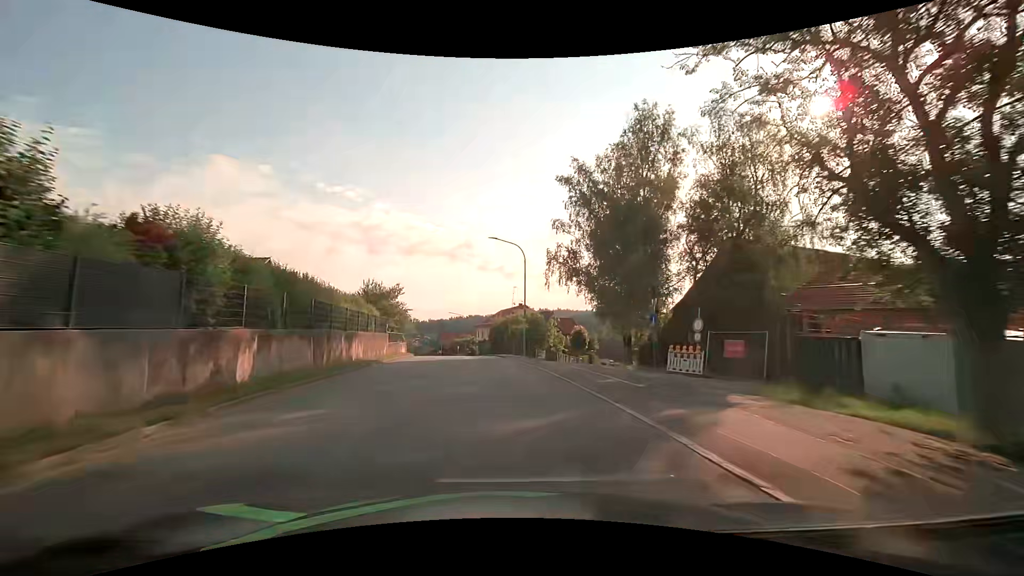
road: tertiary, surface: asphalt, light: Day
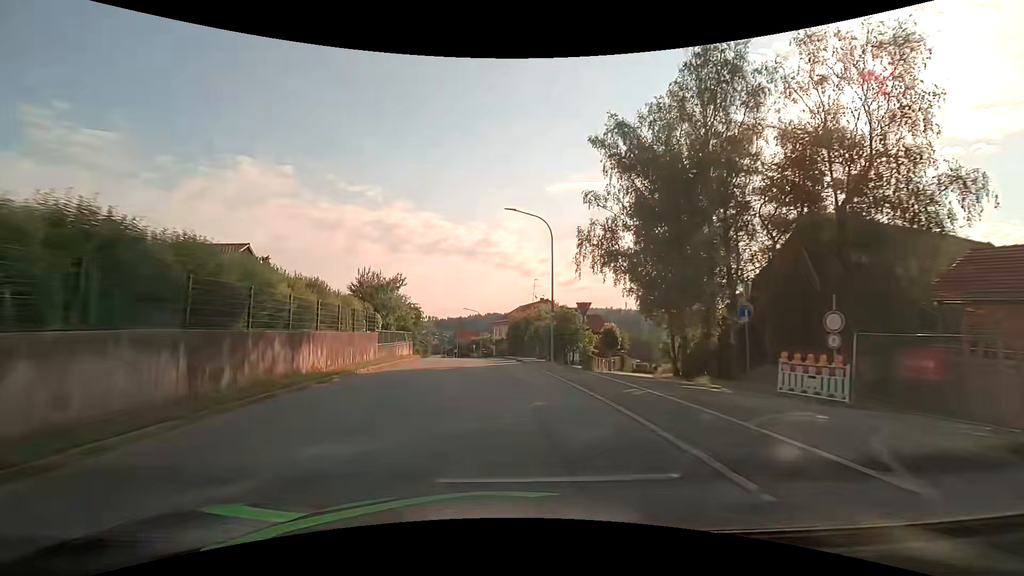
(-0.2, +7.8) m; -3°
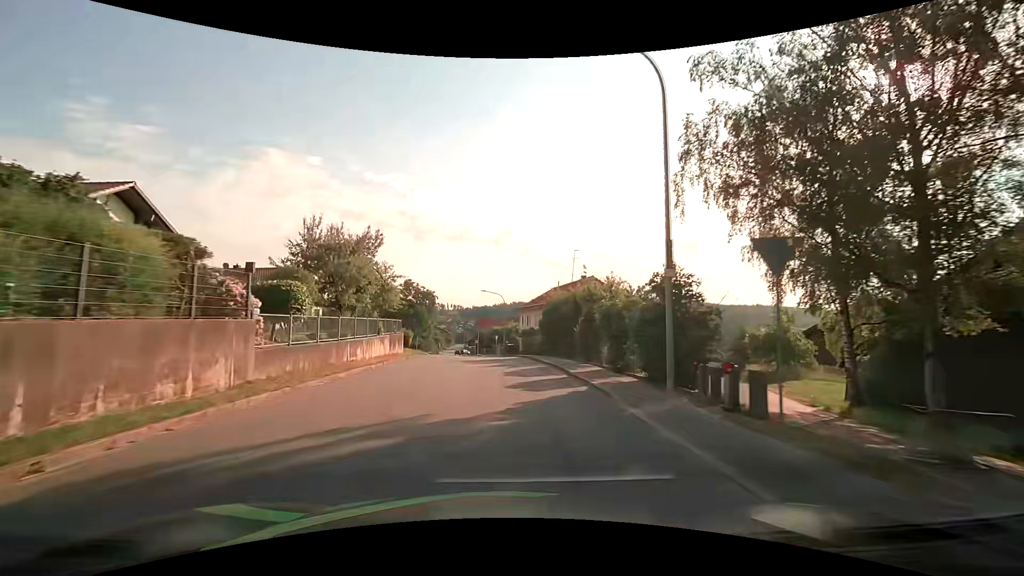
(-0.5, +15.7) m; -3°
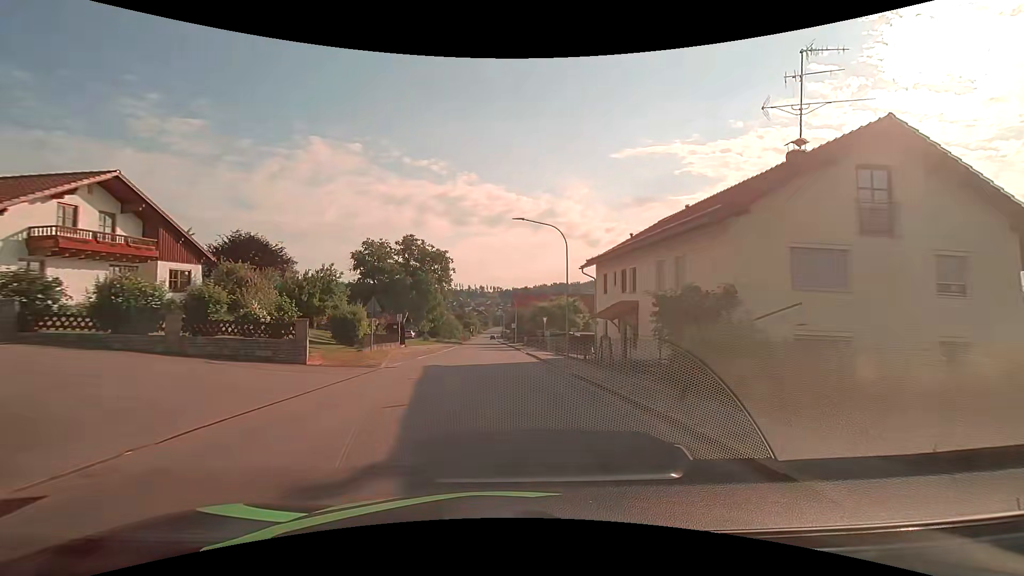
(-1.2, +31.7) m; -5°
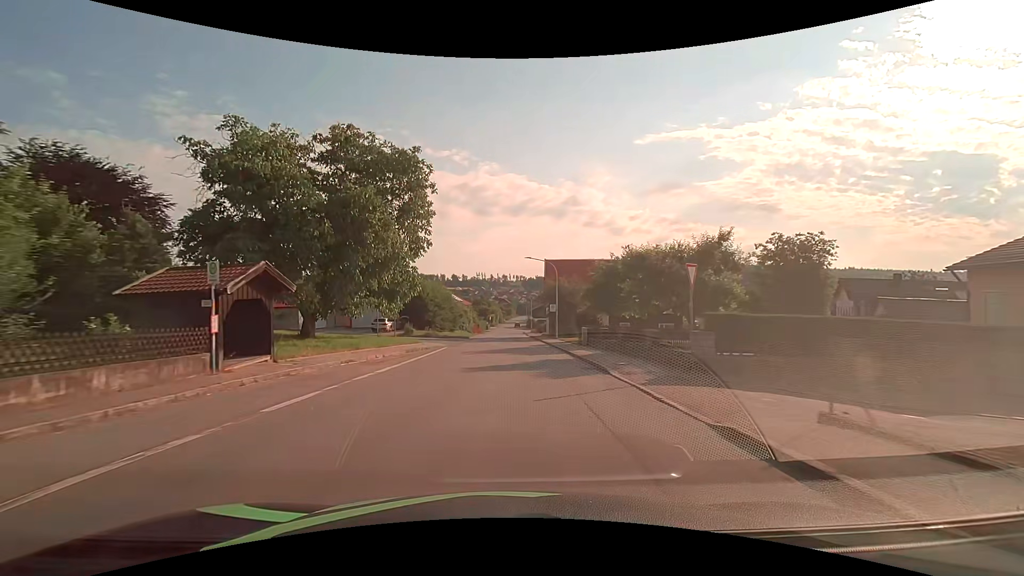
(-0.9, +31.6) m; -3°
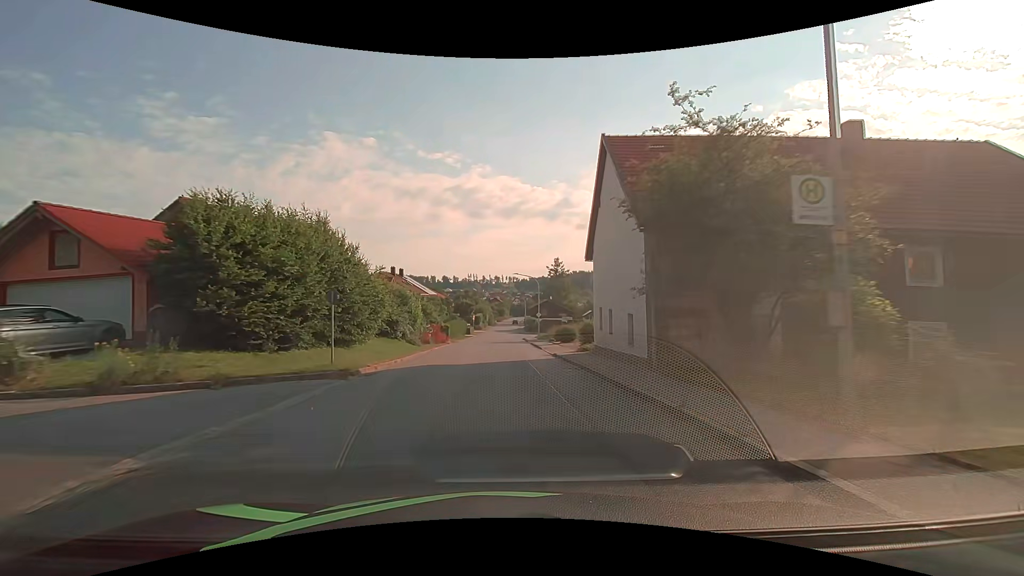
(+0.2, +38.4) m; +1°
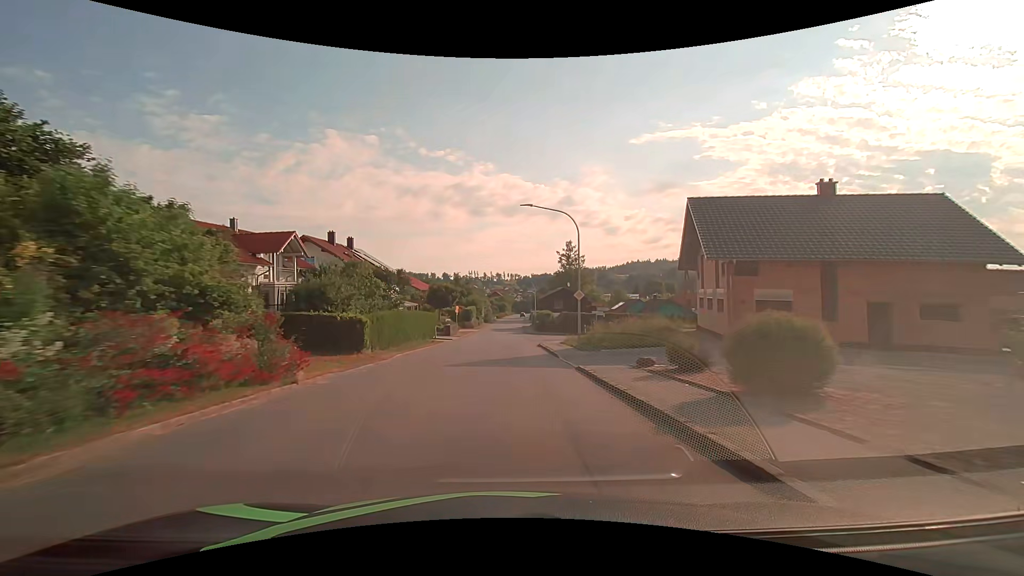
(+0.1, +30.4) m; 0°
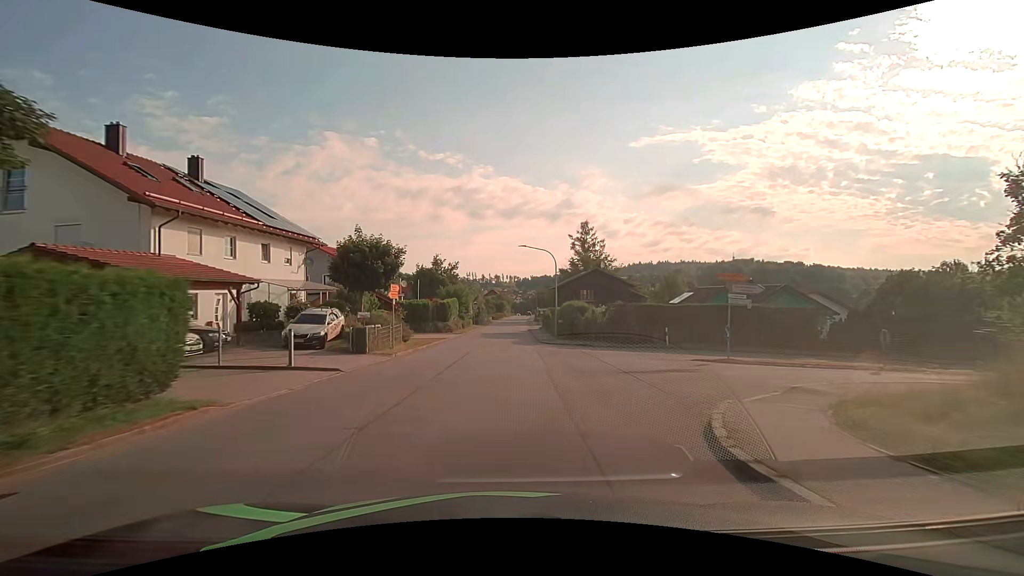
(-0.2, +30.4) m; 0°
